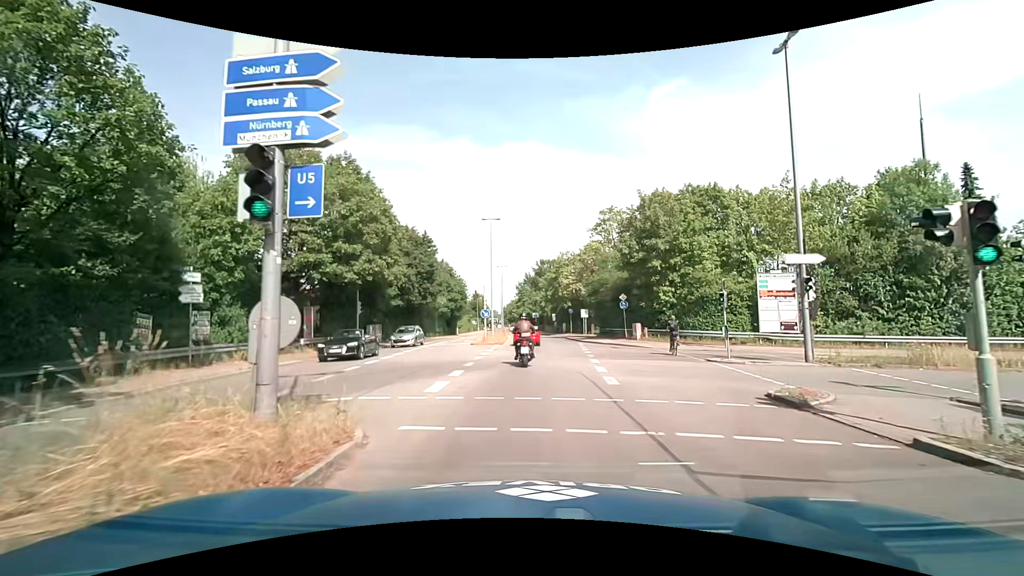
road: tertiary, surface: asphalt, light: Day
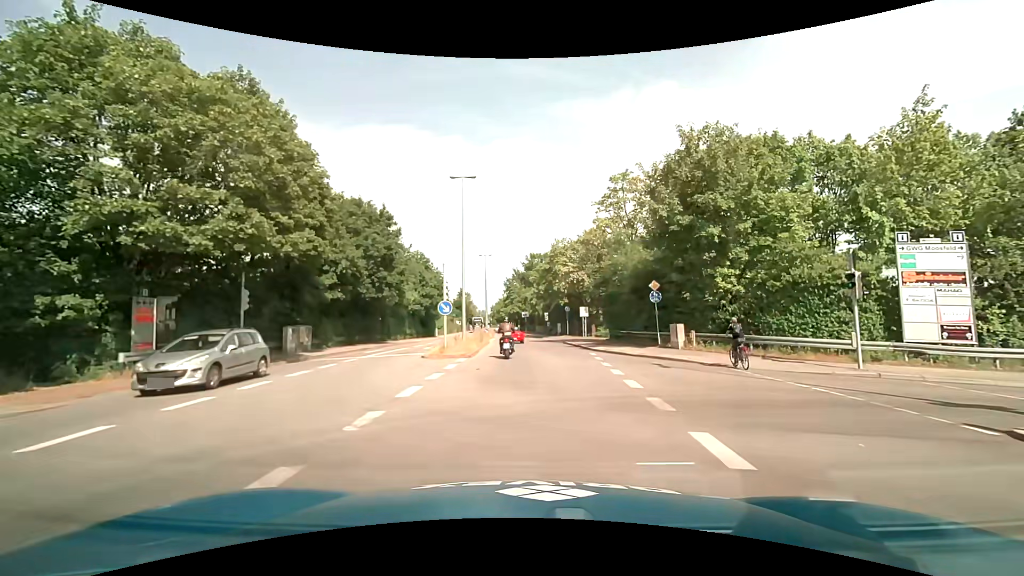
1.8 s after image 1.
(+0.1, +12.8) m; +1°
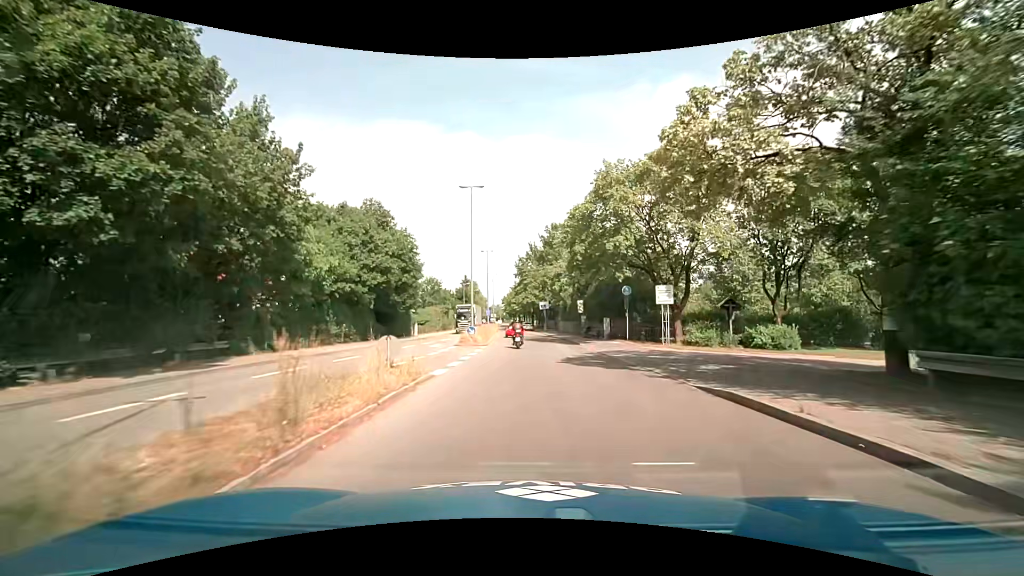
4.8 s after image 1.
(-0.6, +29.9) m; -2°
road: secondary
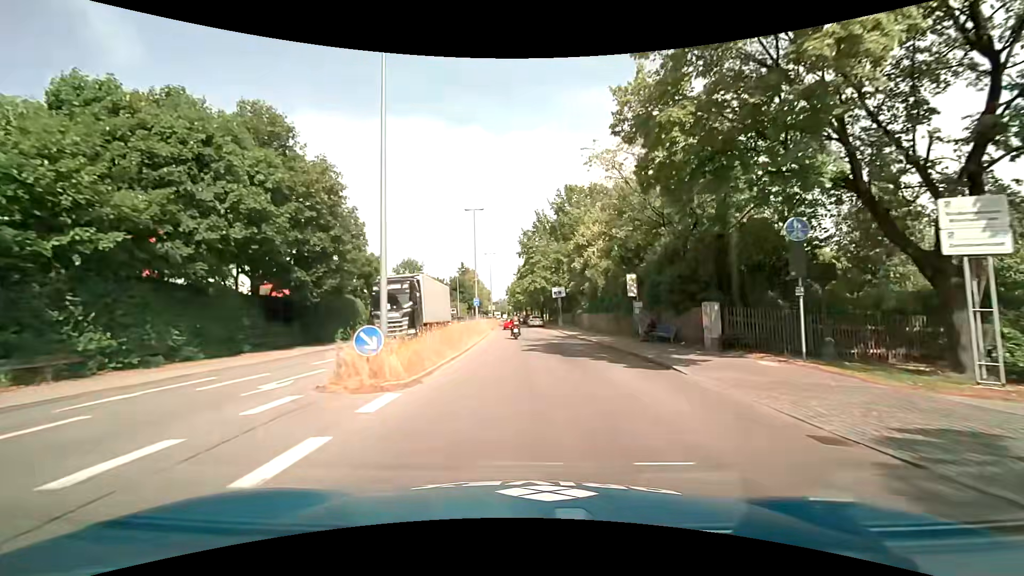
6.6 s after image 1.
(-0.1, +20.9) m; -1°
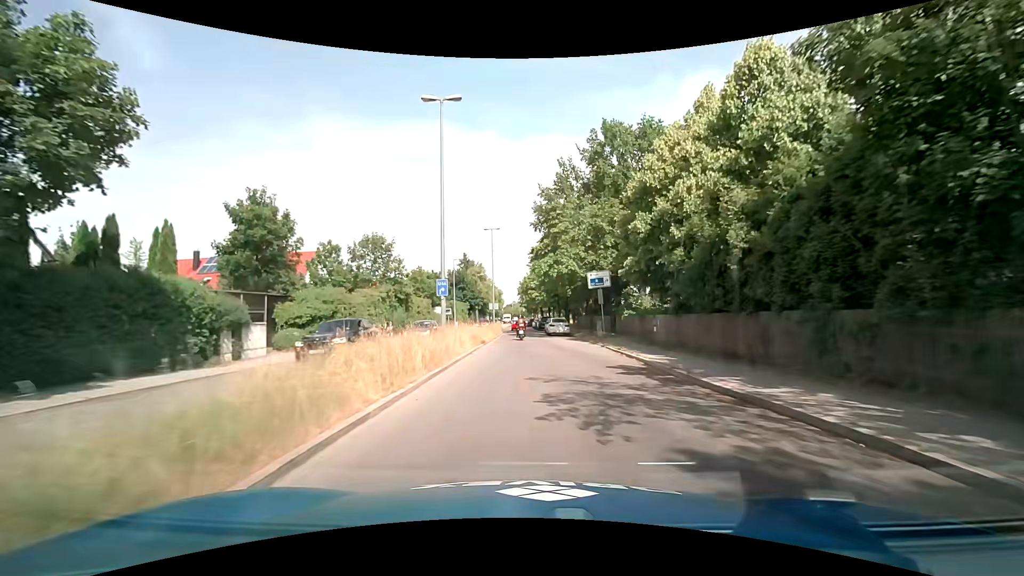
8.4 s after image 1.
(-0.4, +21.6) m; -2°
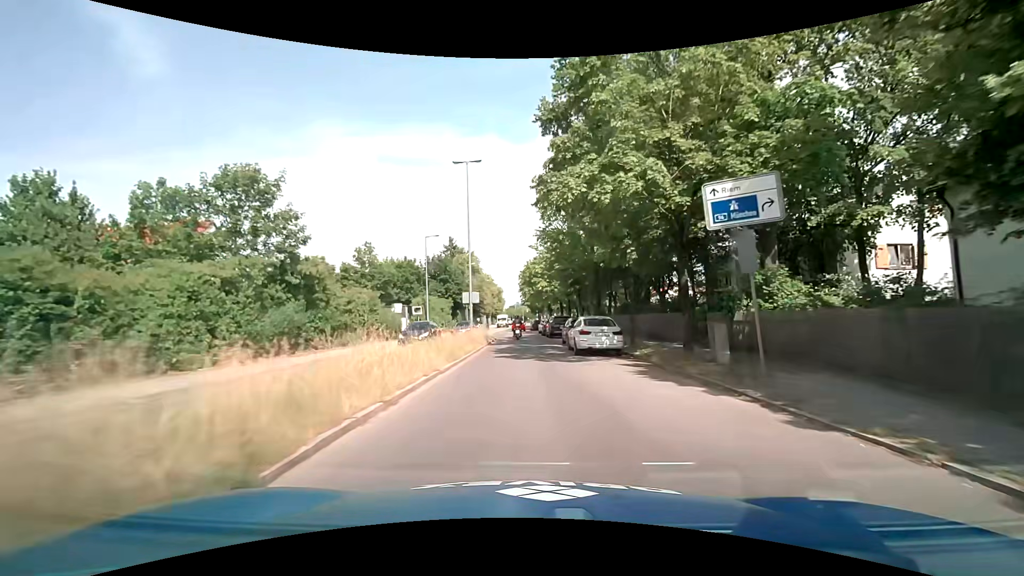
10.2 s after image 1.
(+0.1, +21.7) m; 0°
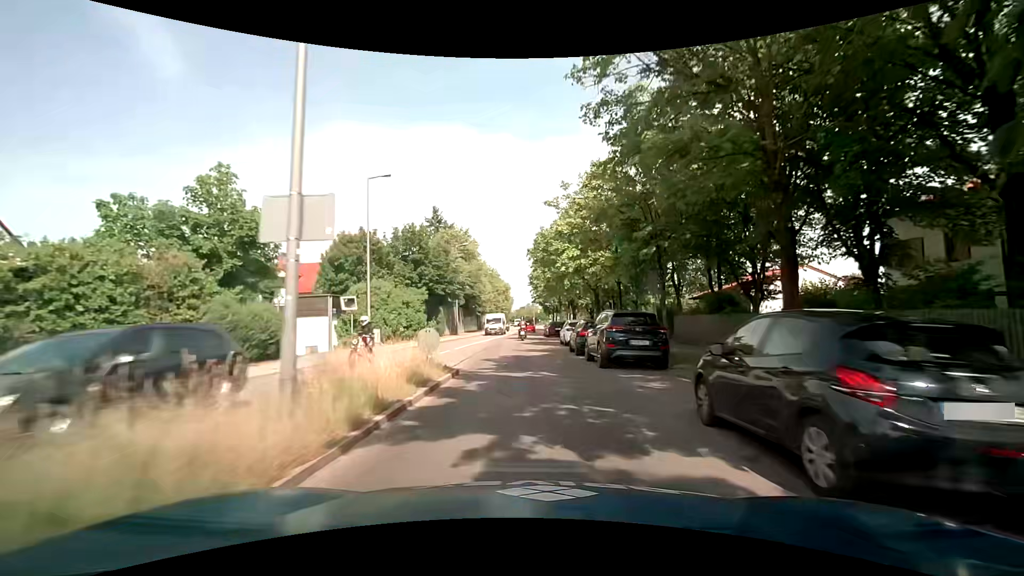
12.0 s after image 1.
(-0.2, +21.6) m; -1°
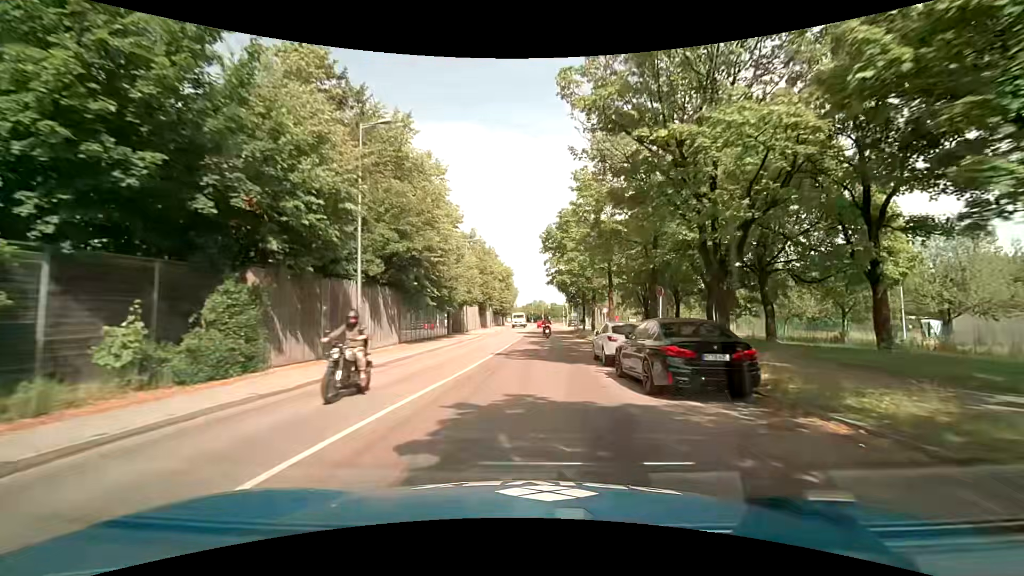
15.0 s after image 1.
(-0.5, +35.7) m; 0°
(0, +10) (0, +20) (+1, +30) (+1, +40) (+1, +50) (+1, +60) (+2, +70) (+2, +80) (+2, +90) (+2, +100) m
